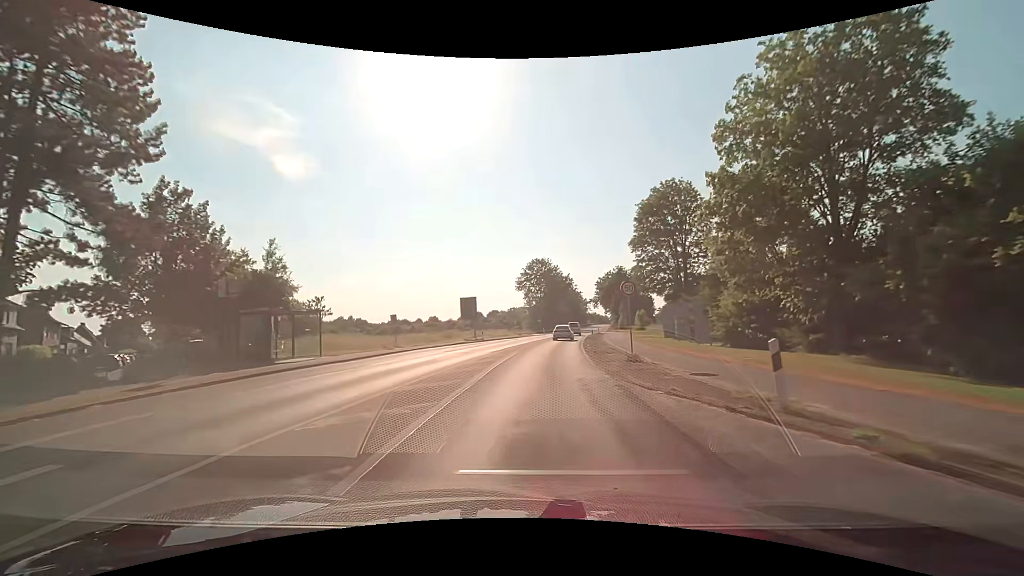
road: secondary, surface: asphalt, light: Day
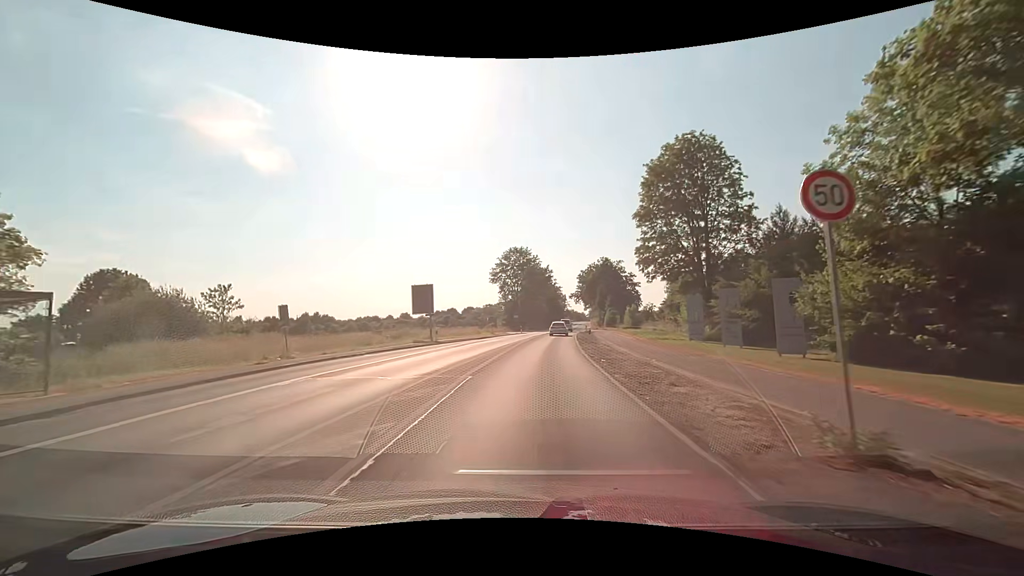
(+0.4, +14.1) m; +3°
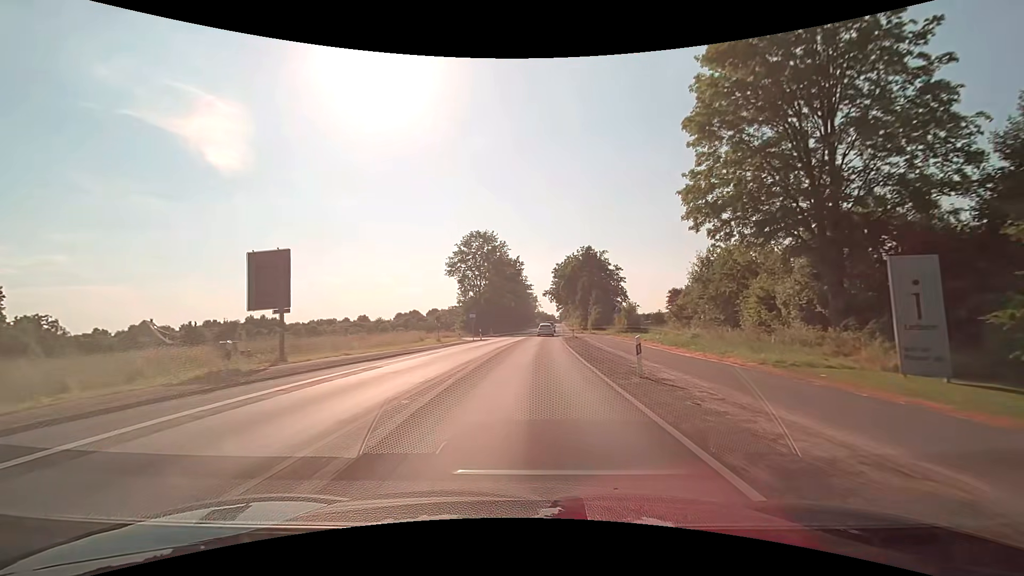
(+0.5, +22.0) m; +3°
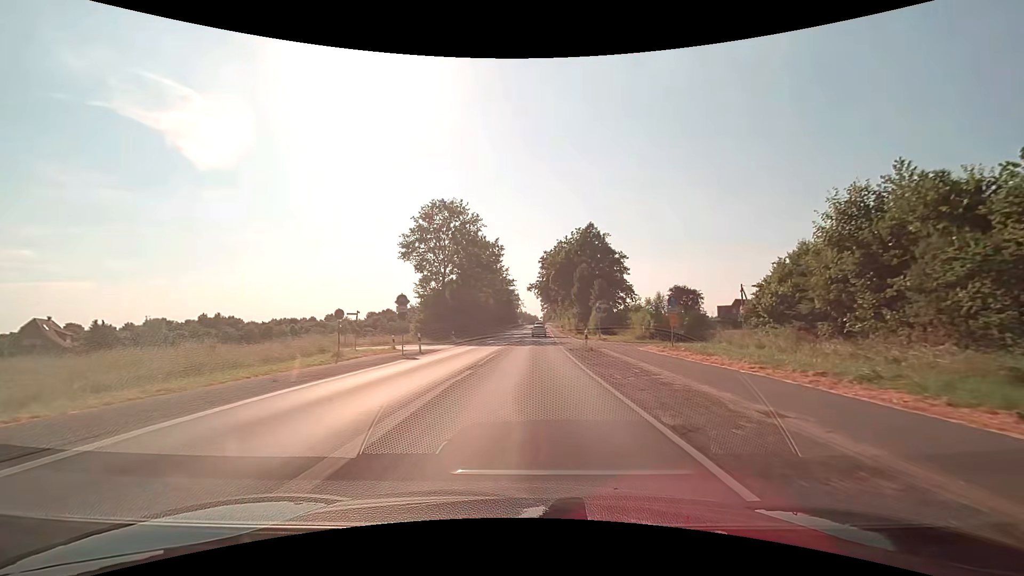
(+0.4, +22.6) m; +2°
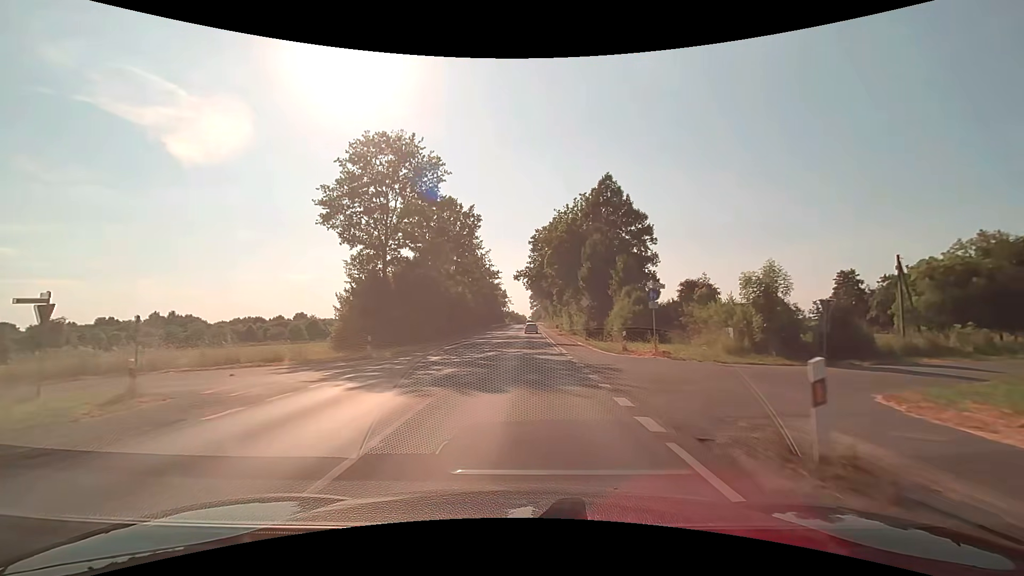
(+0.3, +22.9) m; +1°
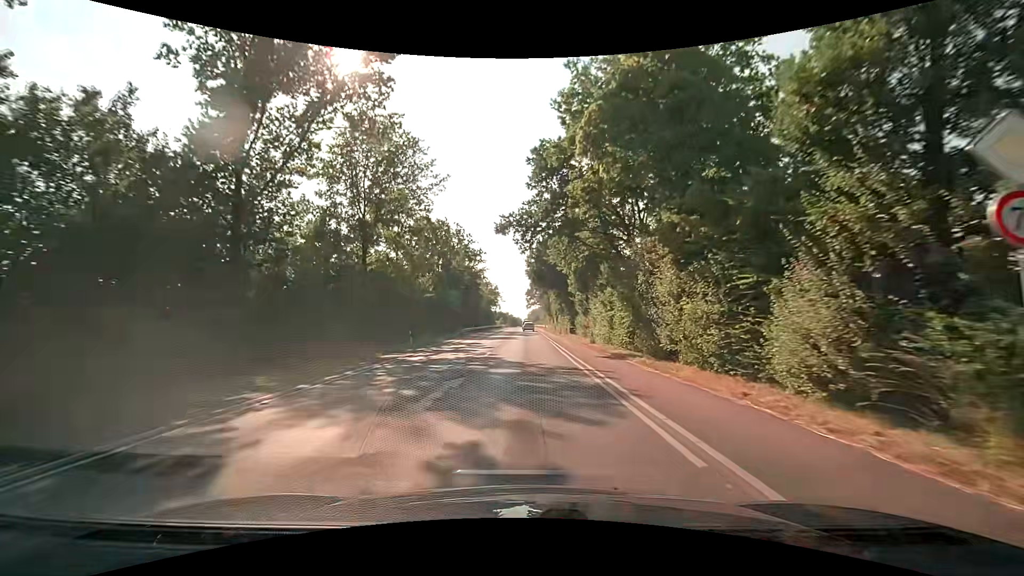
(+0.3, +38.8) m; +1°
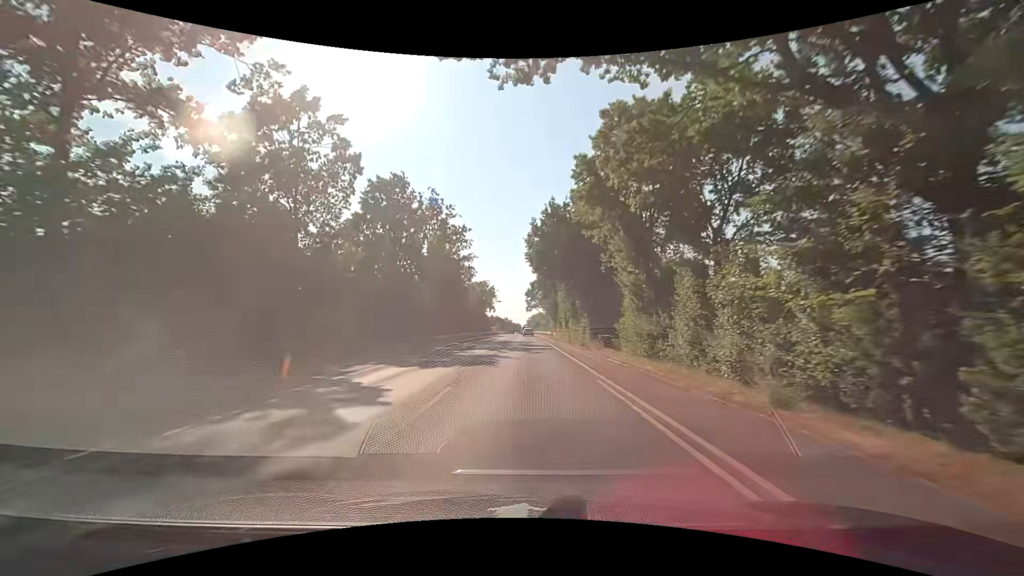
(-0.1, +25.2) m; +1°
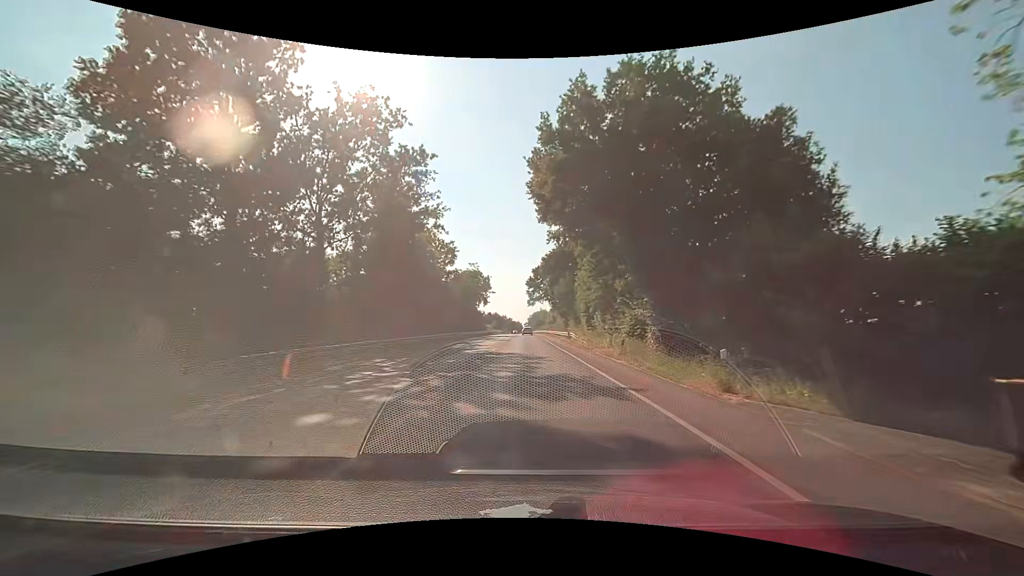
(-0.5, +28.1) m; -1°
(0, +10) (0, +20) (0, +30) (0, +40) (0, +50) (0, +60) (0, +70) (0, +80) (0, +90) (0, +100) m
